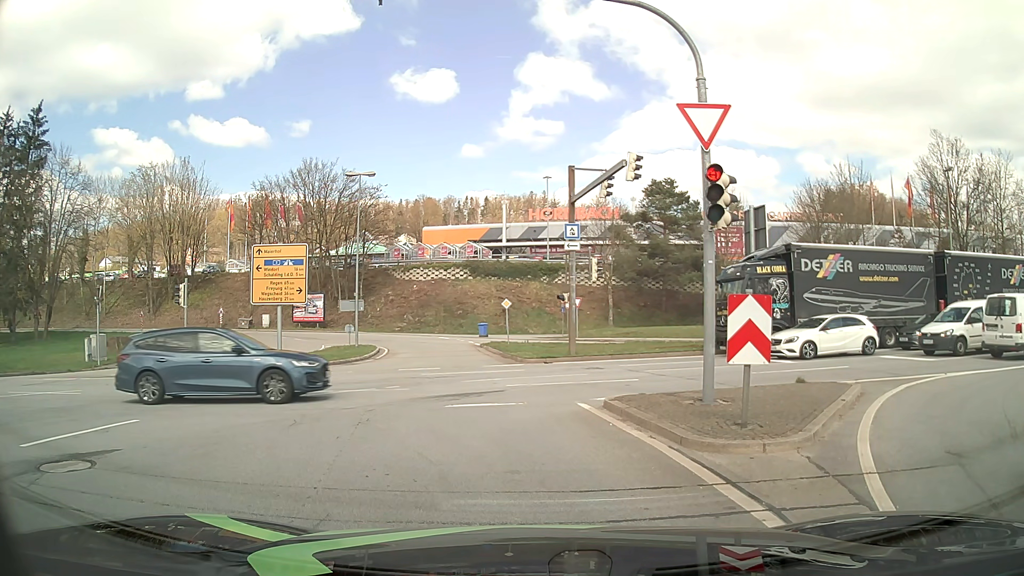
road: primary_link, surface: asphalt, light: Day
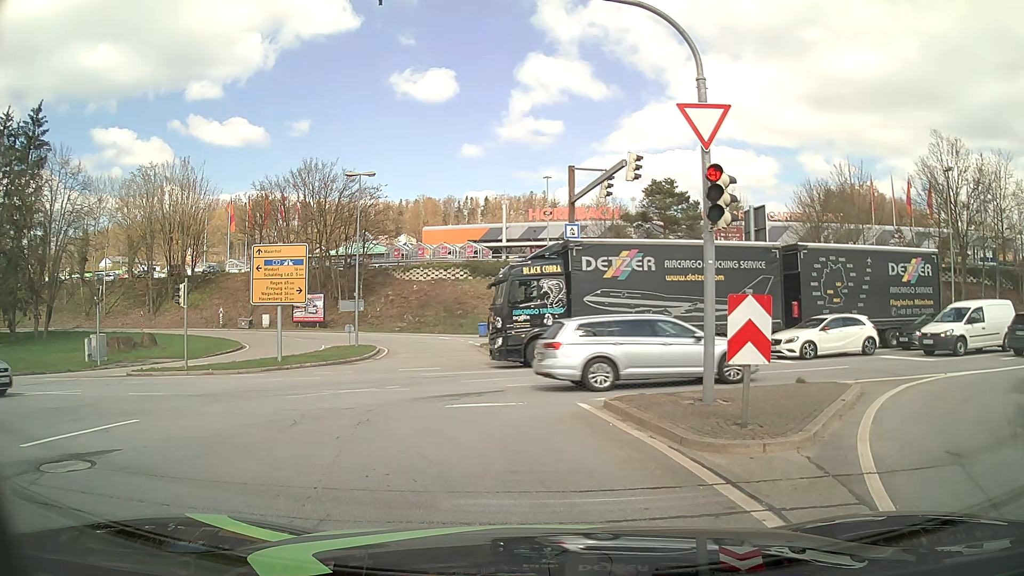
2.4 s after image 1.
(0.0, 0.0) m; 0°
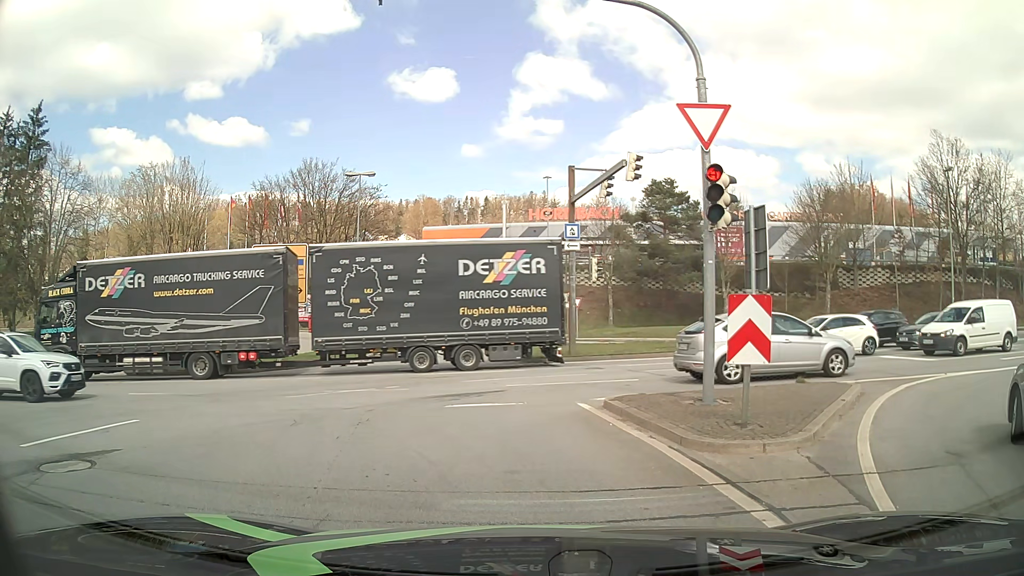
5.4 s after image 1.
(0.0, 0.0) m; 0°
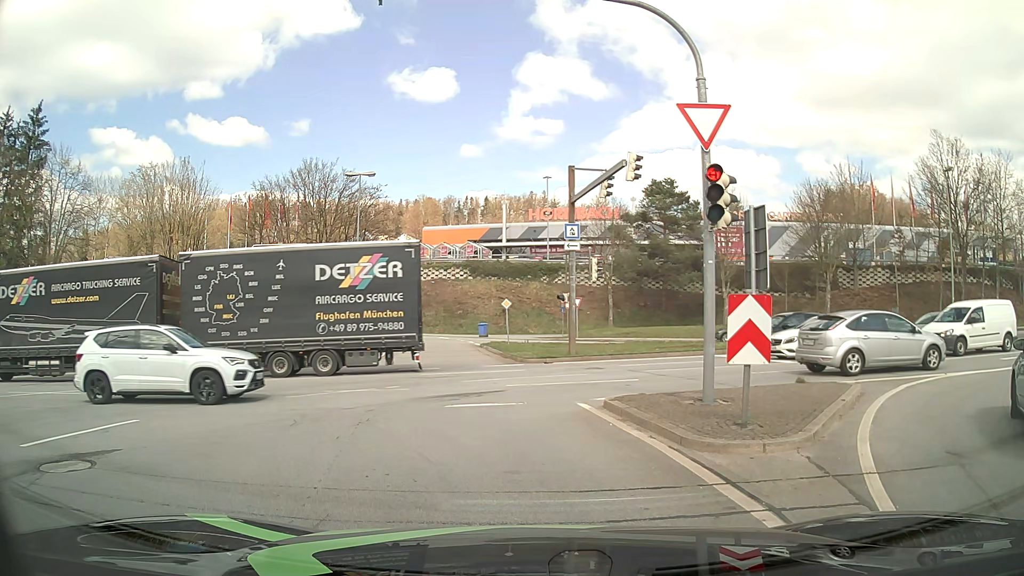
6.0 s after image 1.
(0.0, 0.0) m; 0°
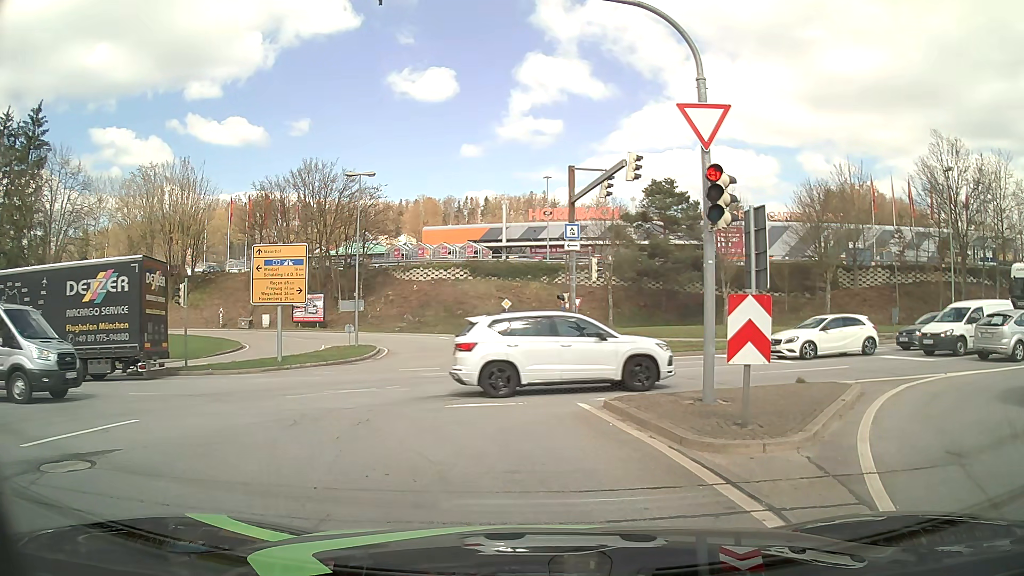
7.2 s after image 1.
(0.0, 0.0) m; 0°
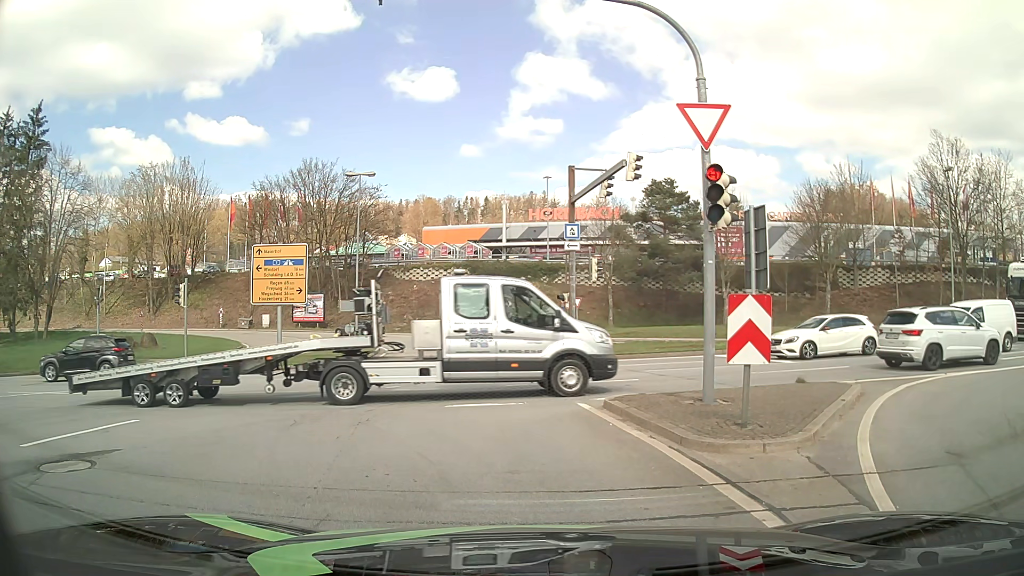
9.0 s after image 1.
(0.0, 0.0) m; 0°
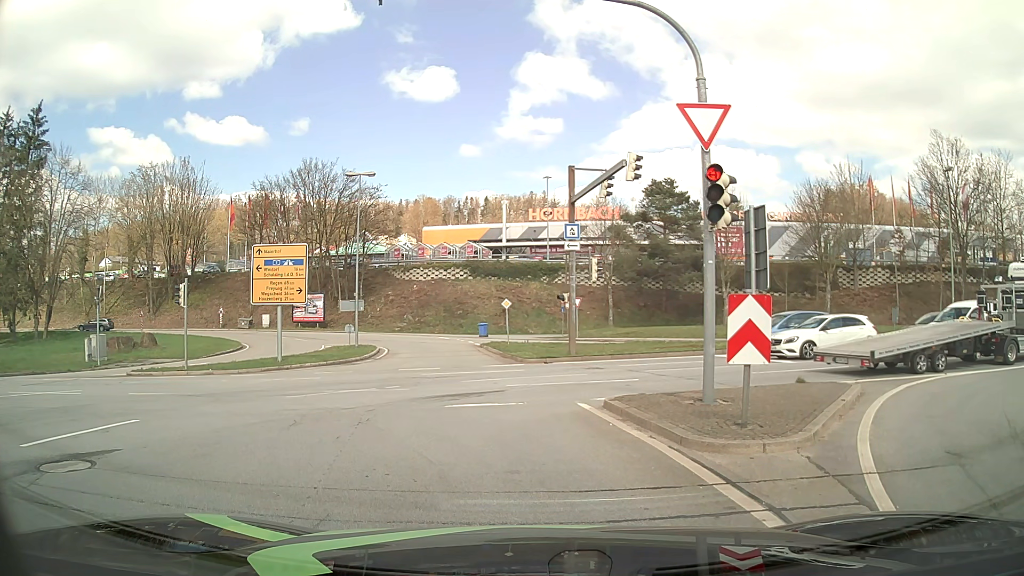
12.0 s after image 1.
(0.0, 0.0) m; 0°
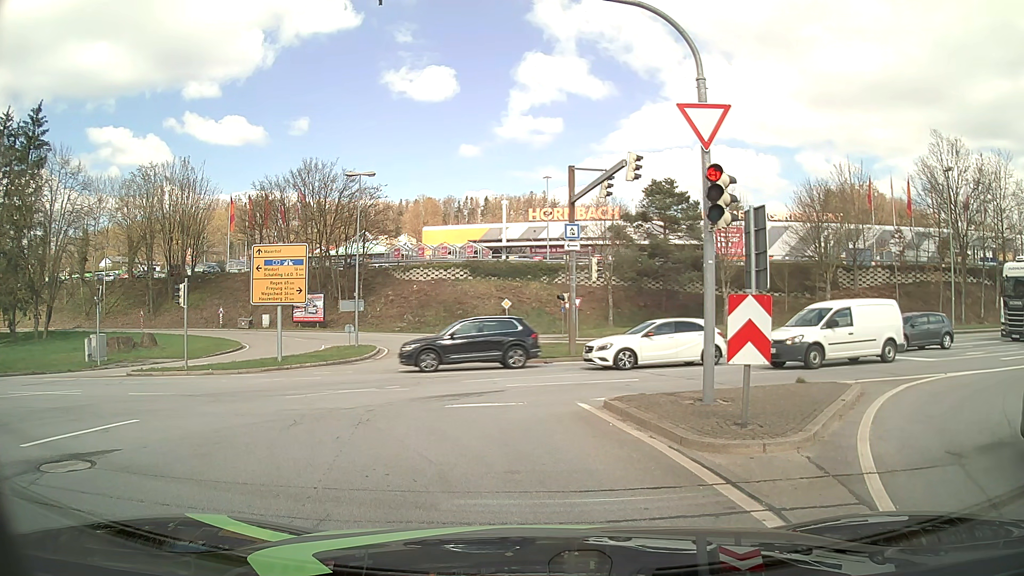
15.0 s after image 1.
(0.0, 0.0) m; 0°
